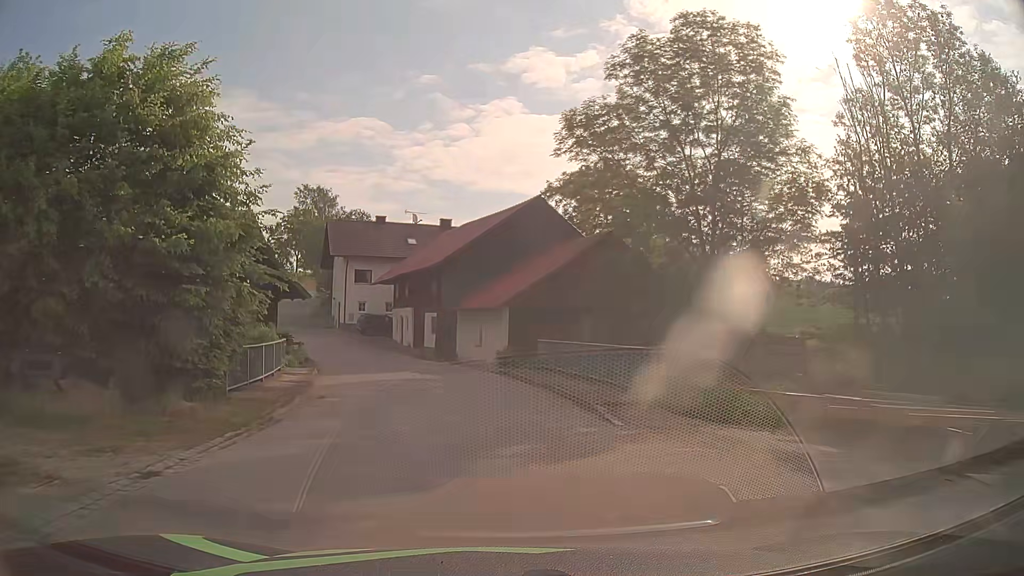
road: unclassified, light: Day
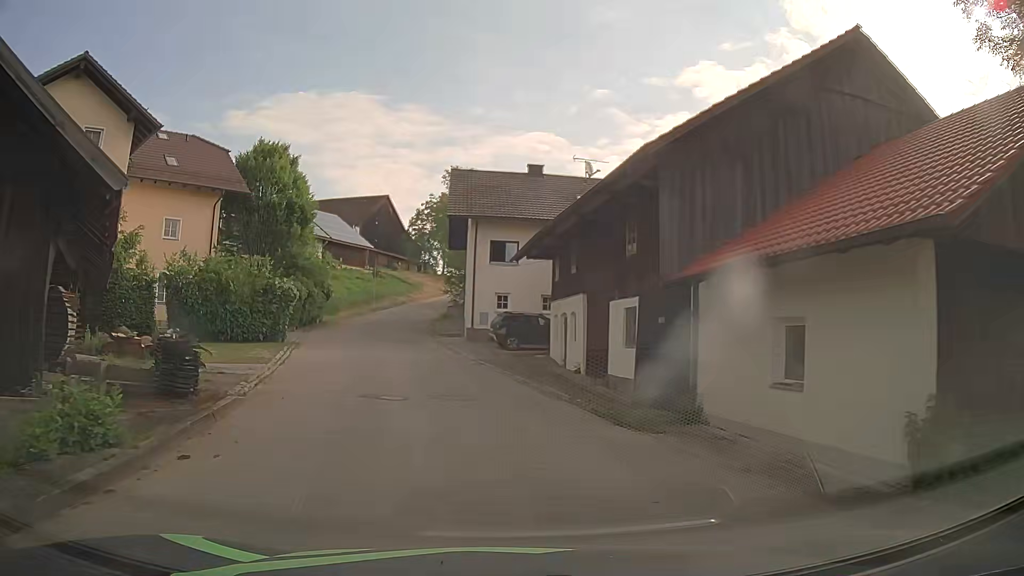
(-2.4, +21.9) m; -15°
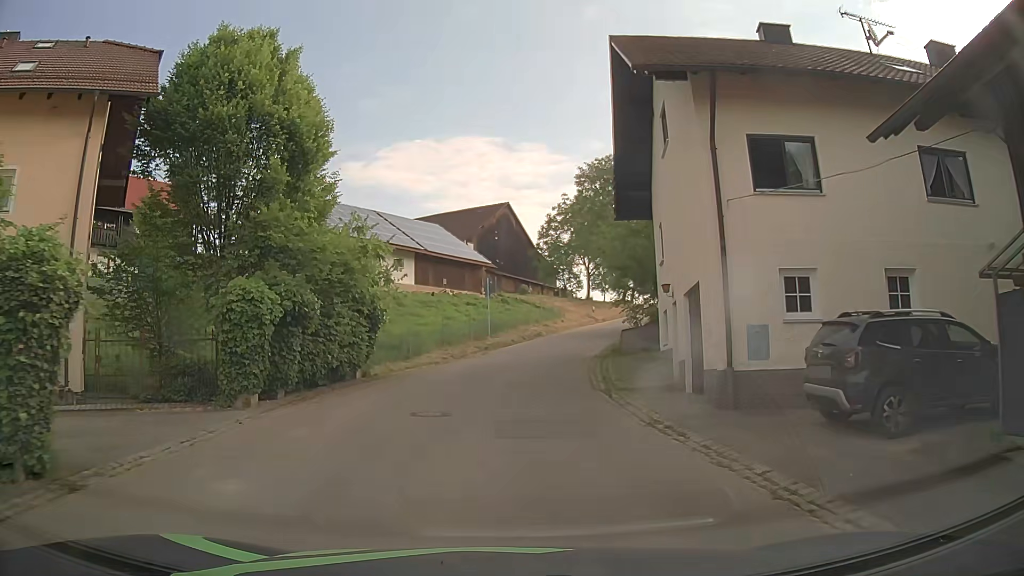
(-2.8, +21.3) m; -12°
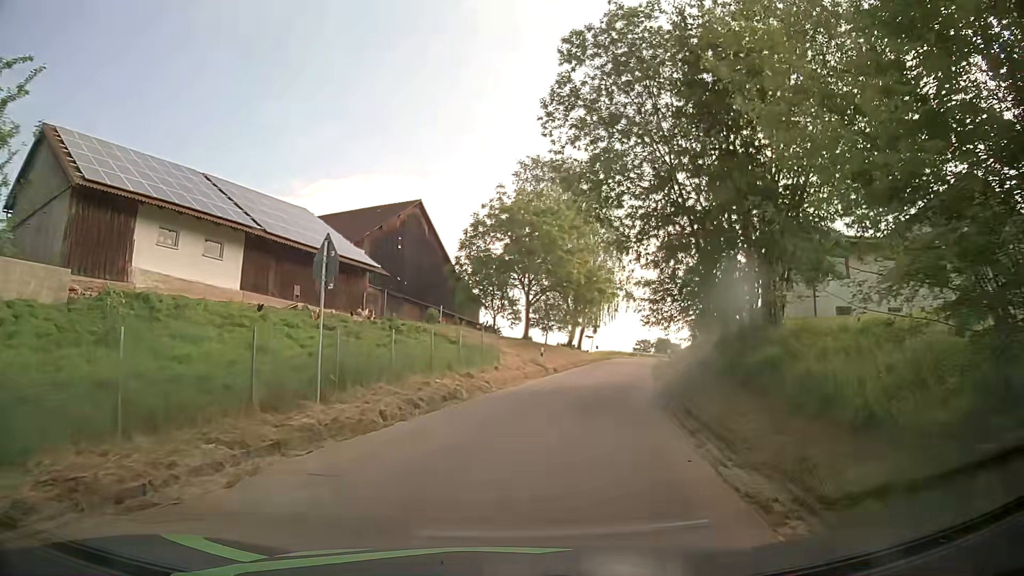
(+0.8, +21.1) m; +8°
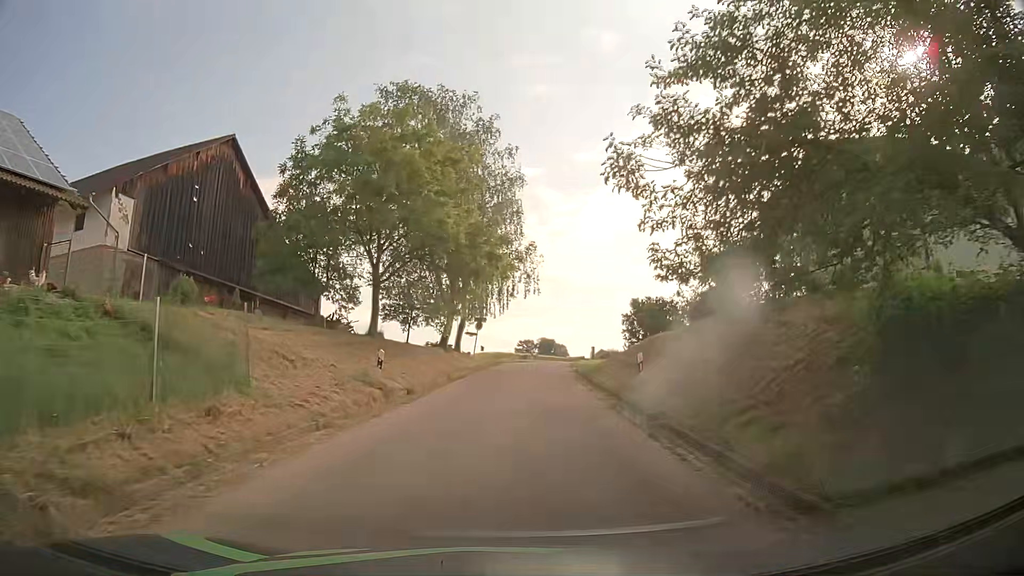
(+1.6, +17.3) m; +10°
